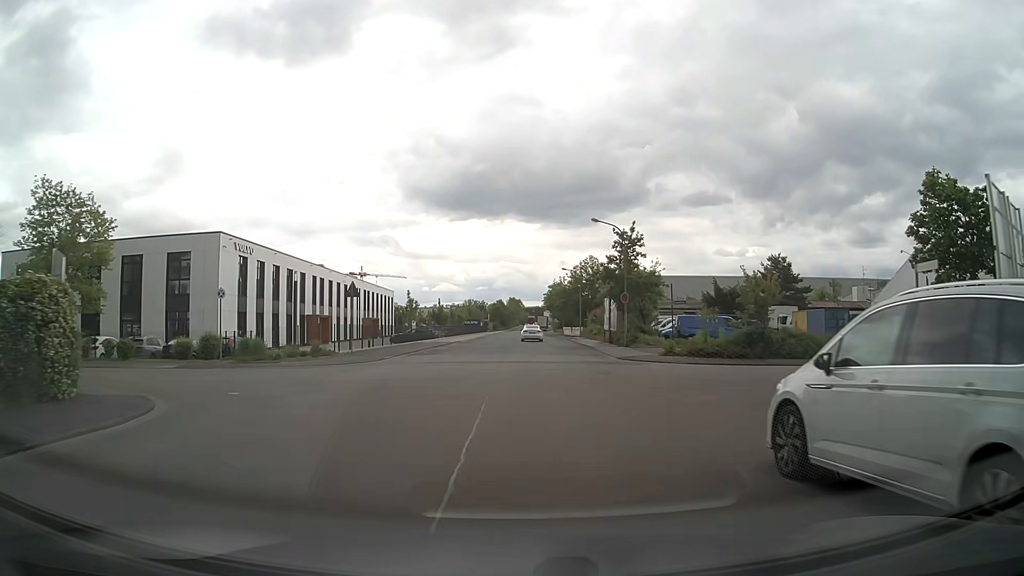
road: unclassified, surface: asphalt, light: Day
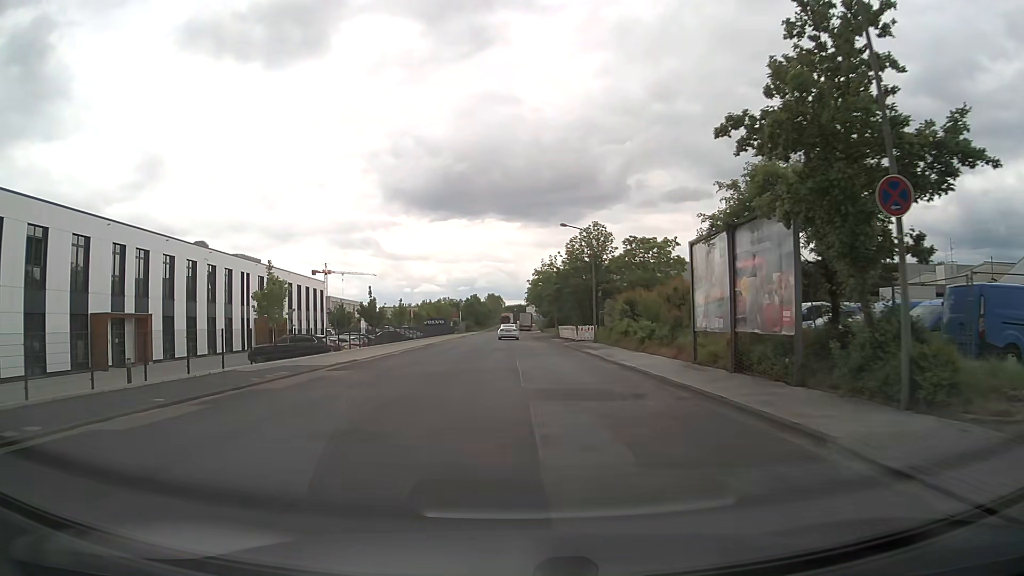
(+0.9, +32.7) m; +1°
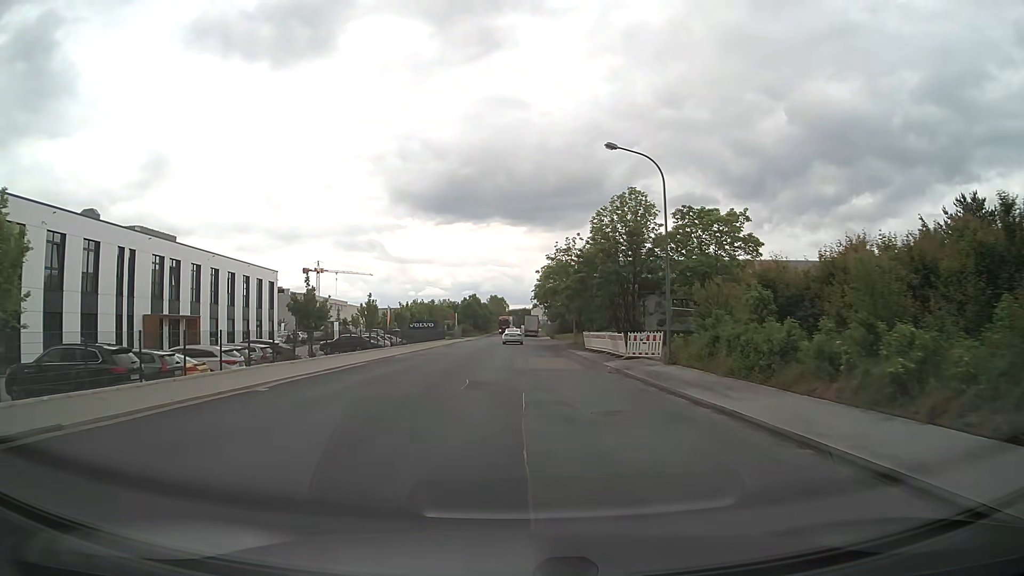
(0.0, +20.6) m; 0°
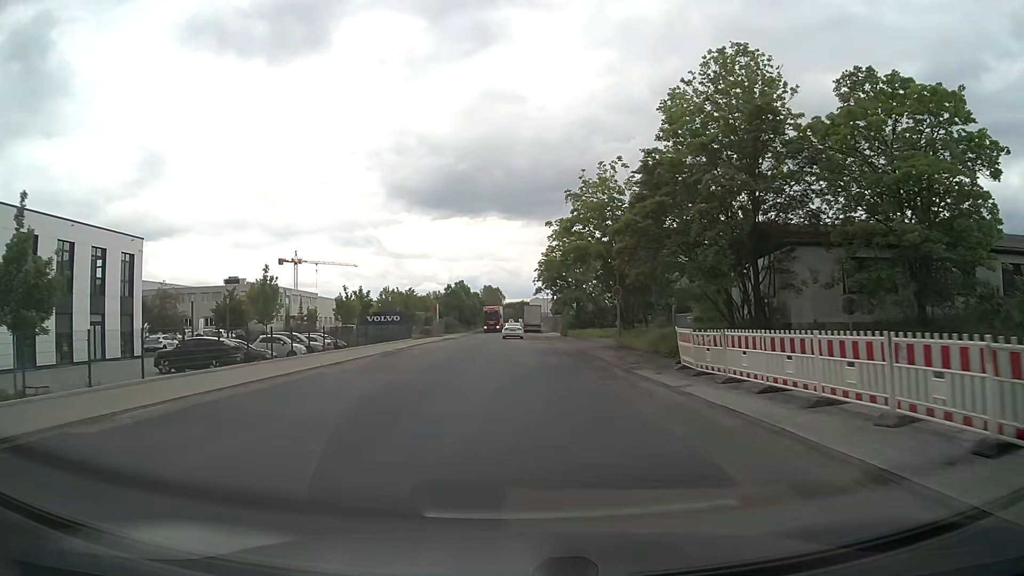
(-0.2, +27.4) m; -1°
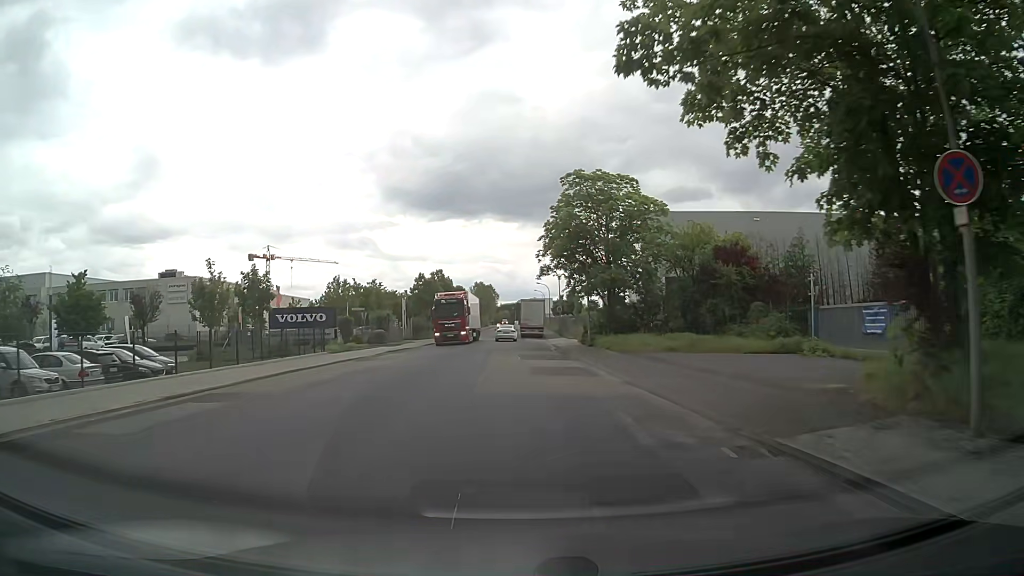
(+0.7, +27.3) m; 0°
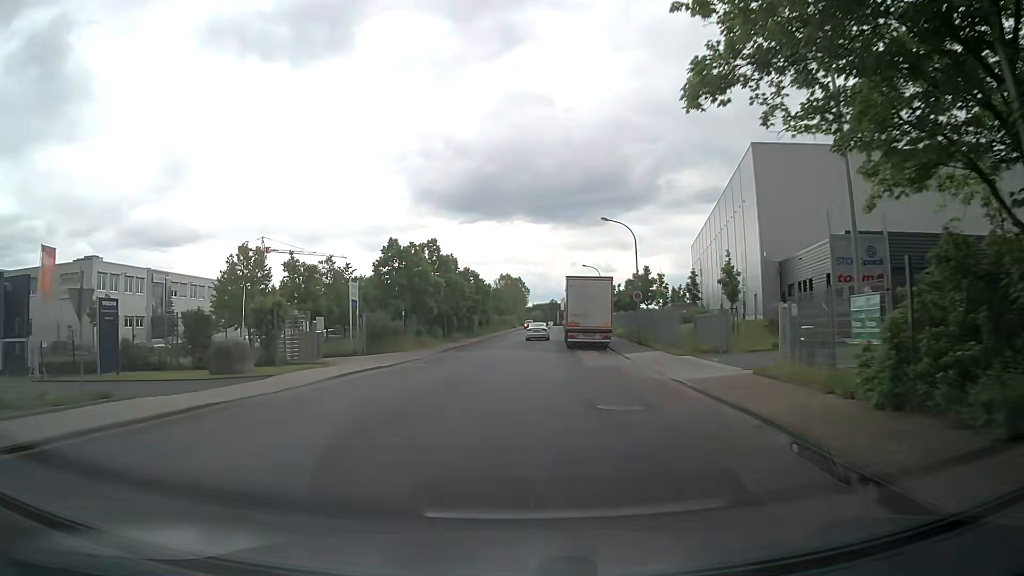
(+0.2, +34.9) m; -1°
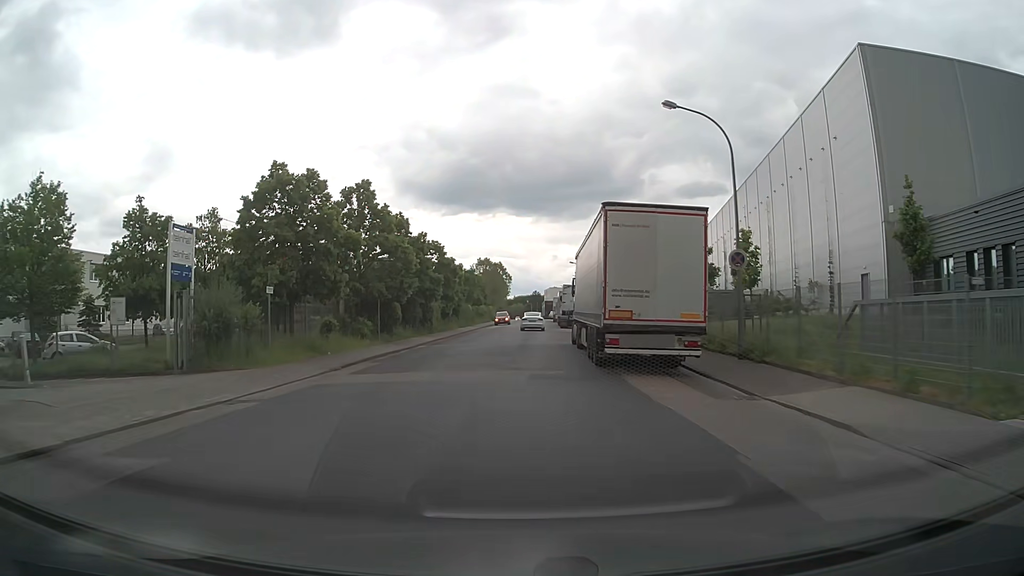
(-0.1, +21.5) m; +1°
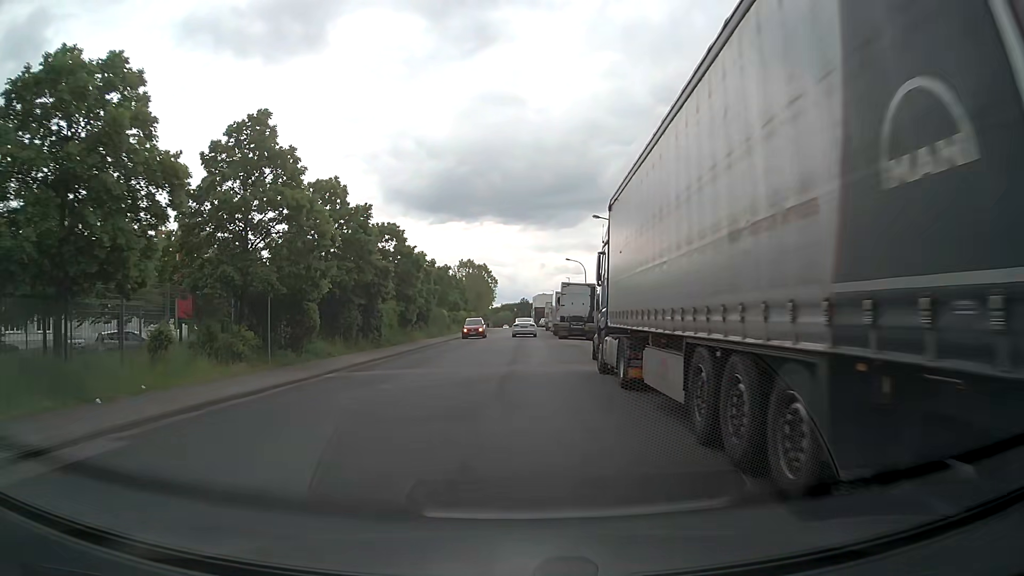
(+0.2, +14.5) m; +1°
